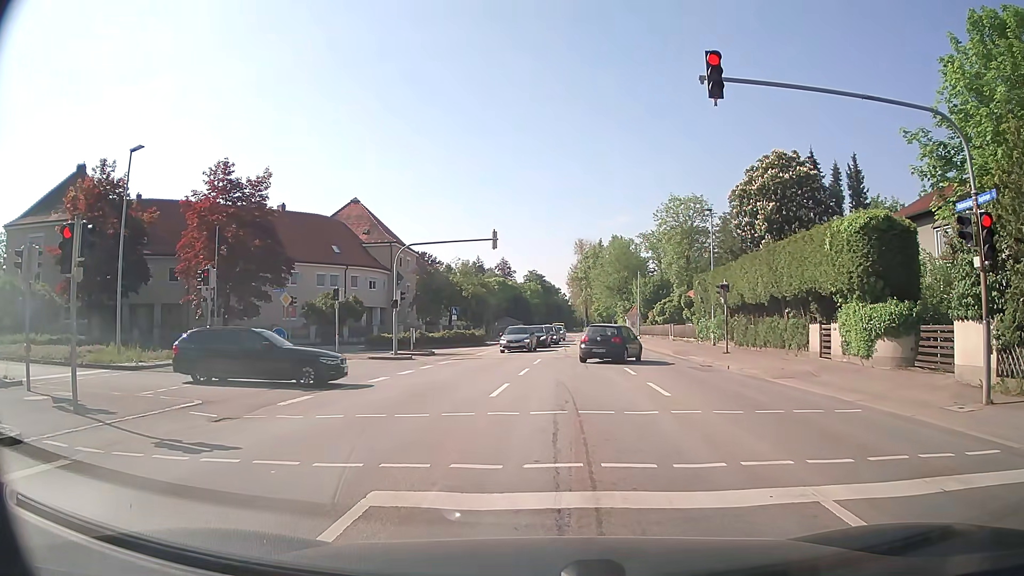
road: secondary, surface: asphalt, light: Day
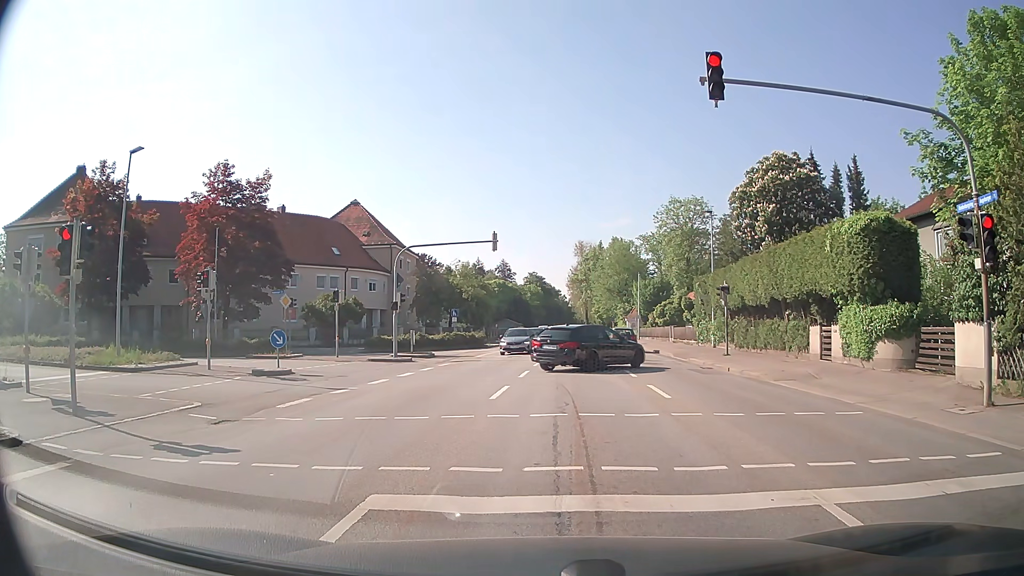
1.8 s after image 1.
(0.0, +0.1) m; 0°
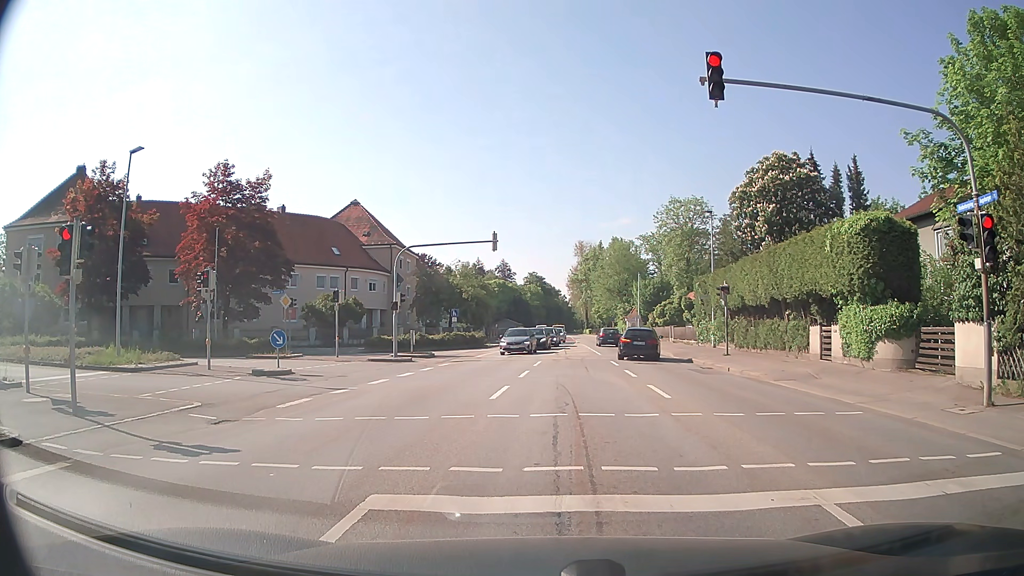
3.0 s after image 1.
(0.0, 0.0) m; 0°
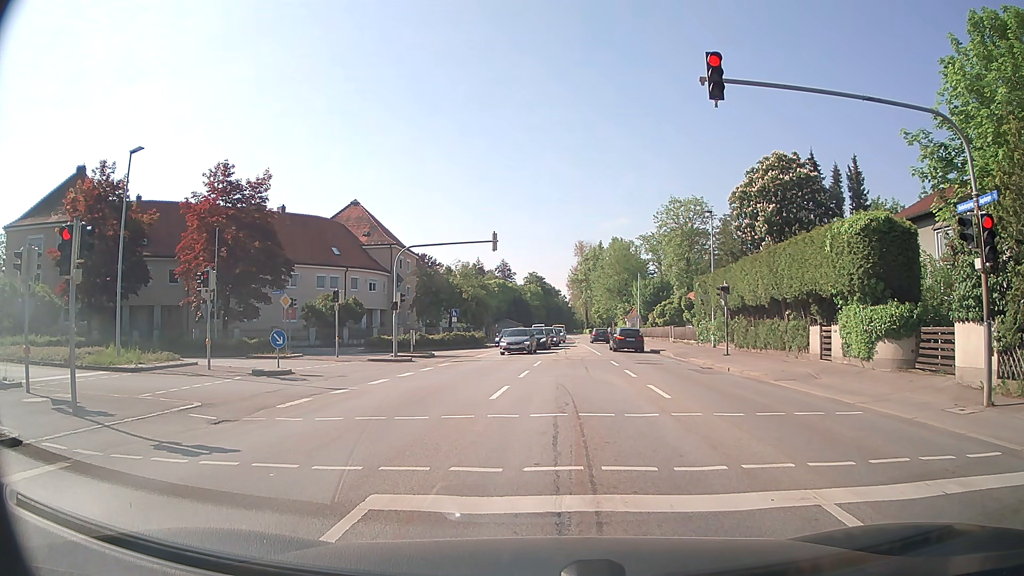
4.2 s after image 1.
(0.0, 0.0) m; 0°
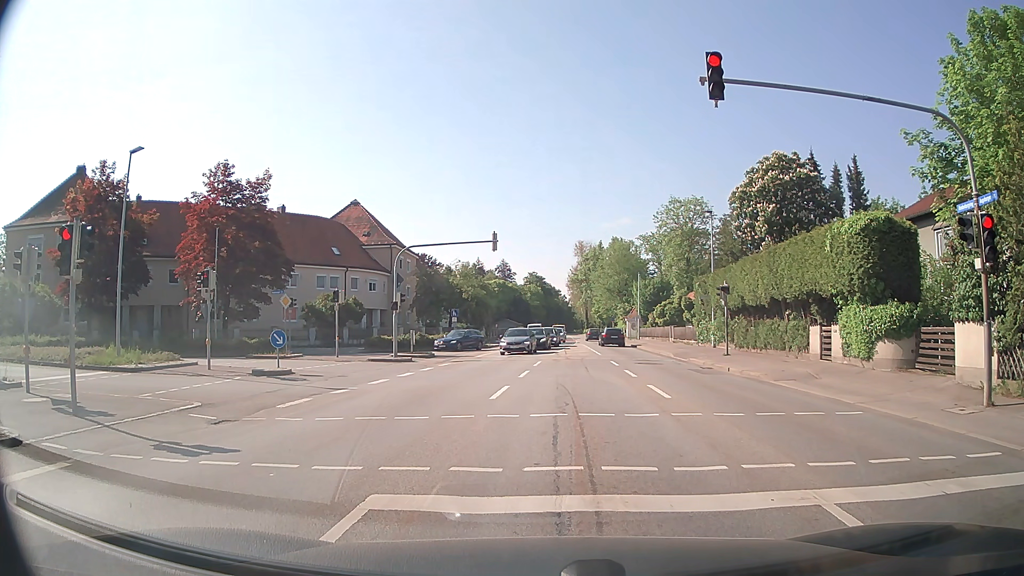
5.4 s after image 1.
(0.0, 0.0) m; 0°
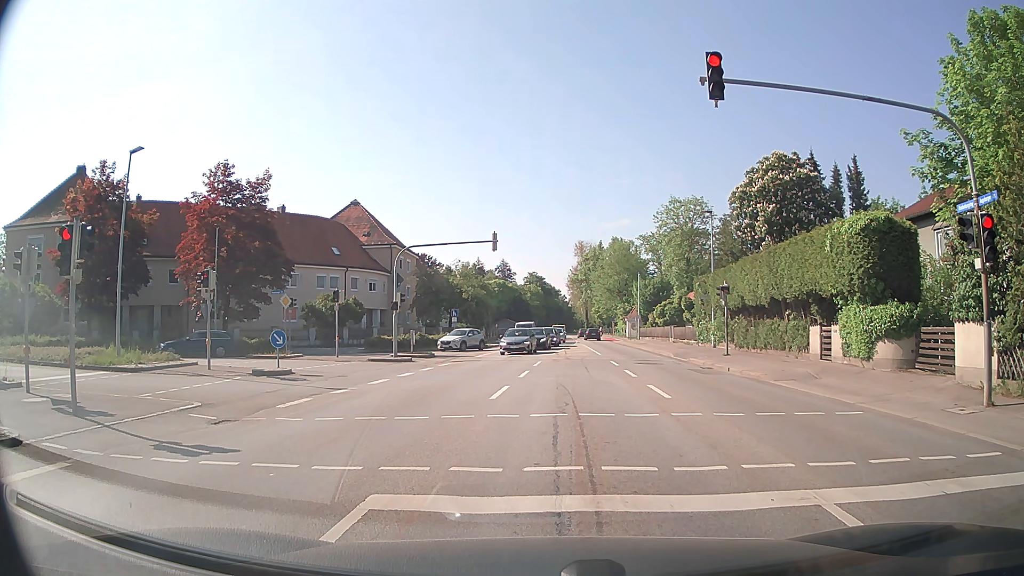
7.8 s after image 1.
(0.0, 0.0) m; 0°
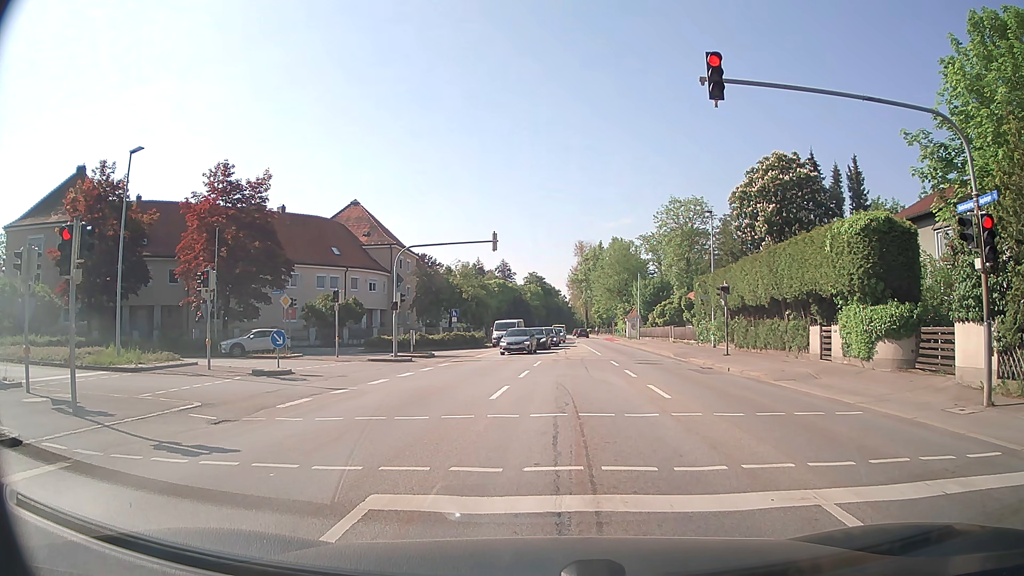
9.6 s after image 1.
(0.0, 0.0) m; 0°
(+1, +10) (+2, +20) (-4, +27) (-14, +30) (-24, +30) (-34, +29) (-44, +28) (-54, +29) (-64, +30) (-74, +30) m
